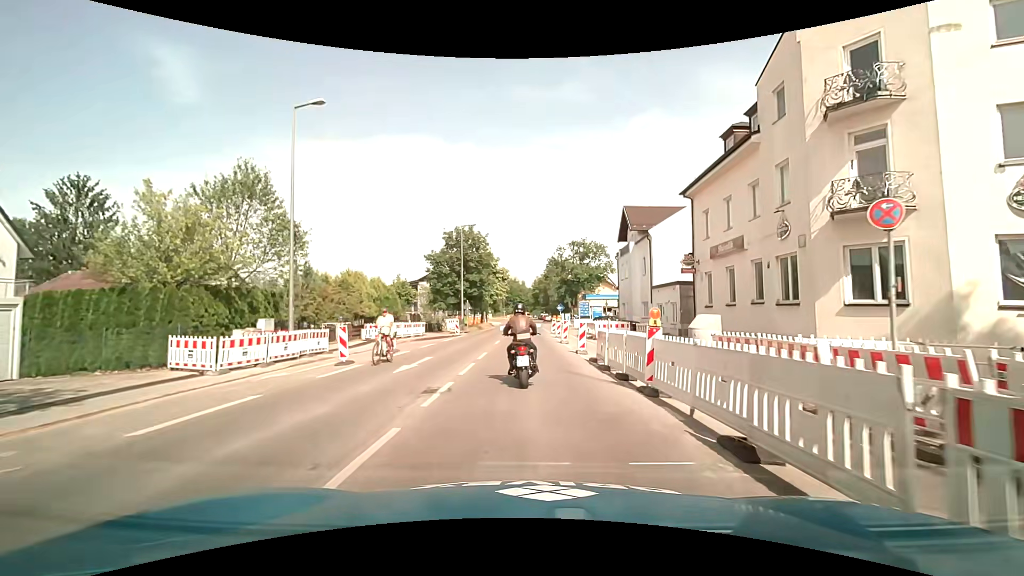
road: tertiary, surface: asphalt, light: Day
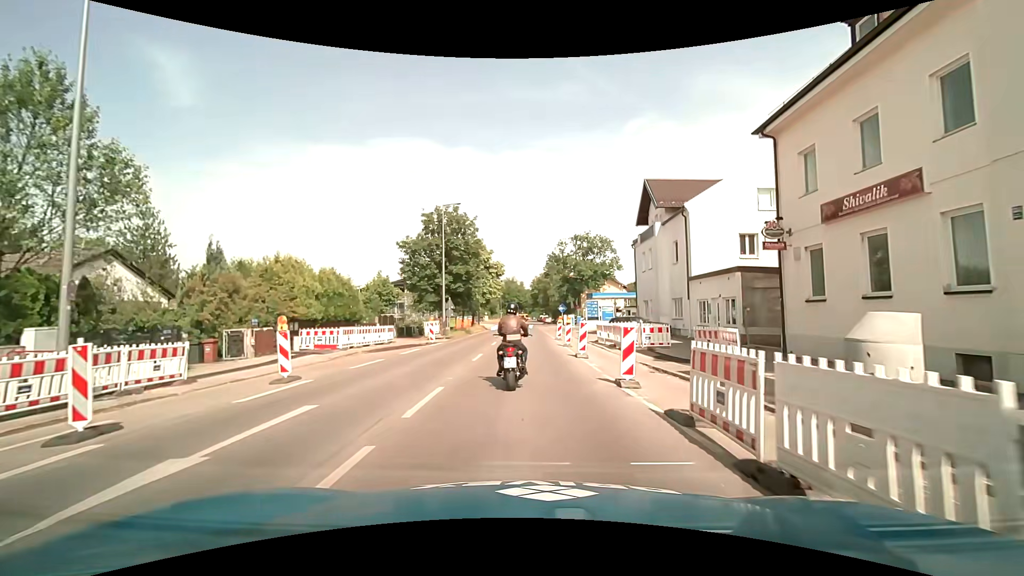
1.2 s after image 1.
(0.0, +9.7) m; 0°
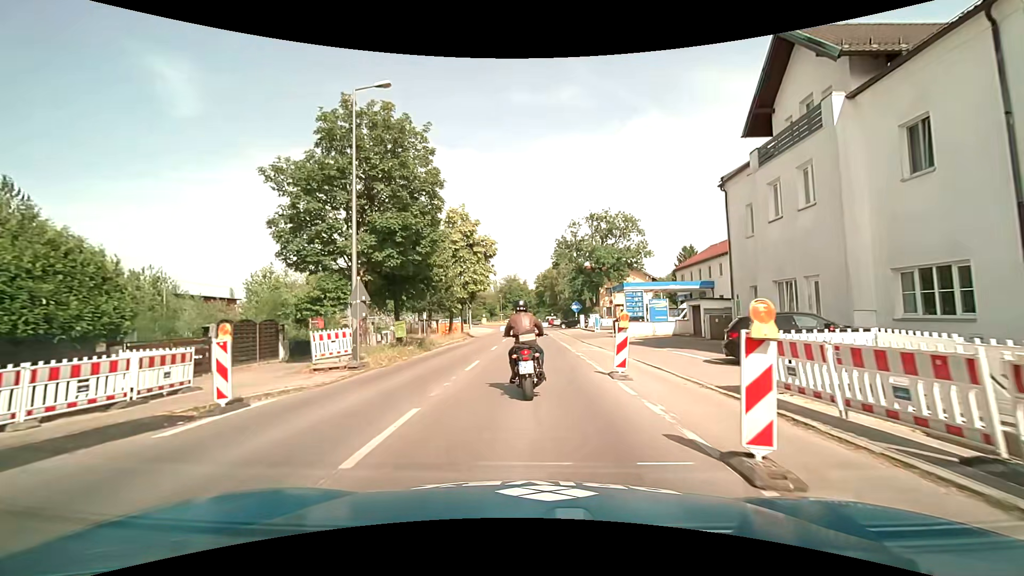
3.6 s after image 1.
(-0.1, +20.5) m; -1°
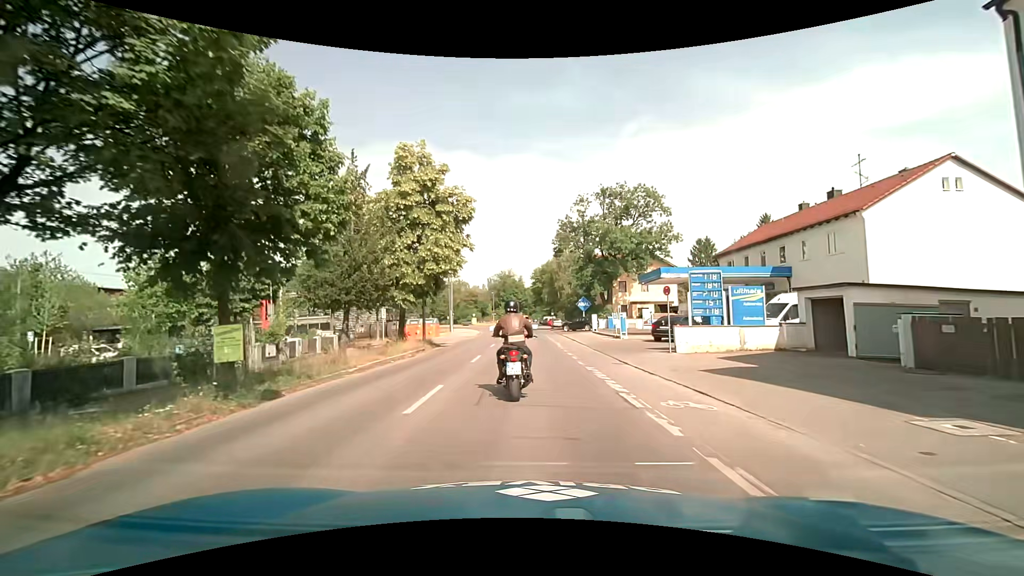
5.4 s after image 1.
(+0.1, +15.1) m; 0°
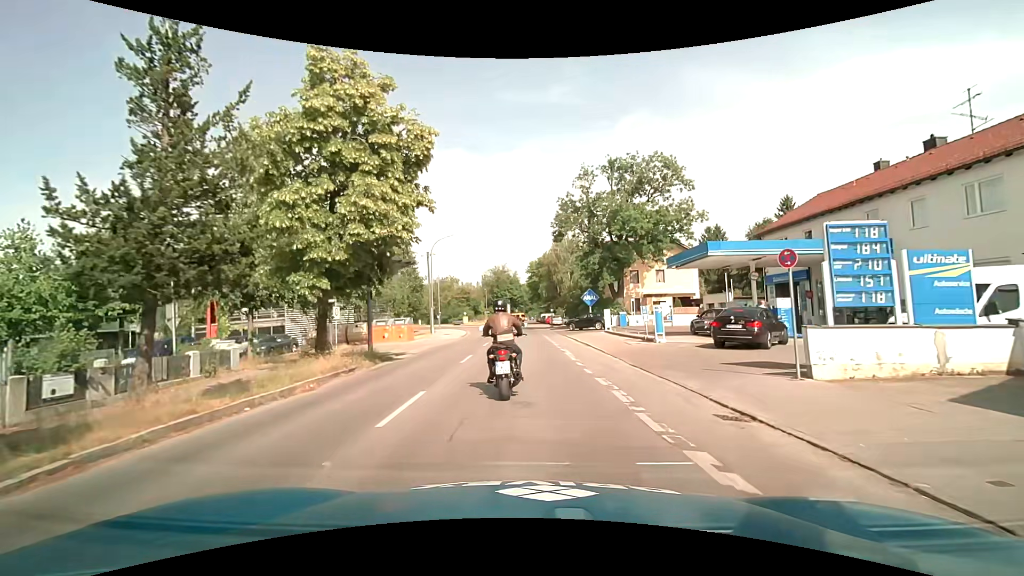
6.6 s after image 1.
(+0.1, +9.8) m; +1°
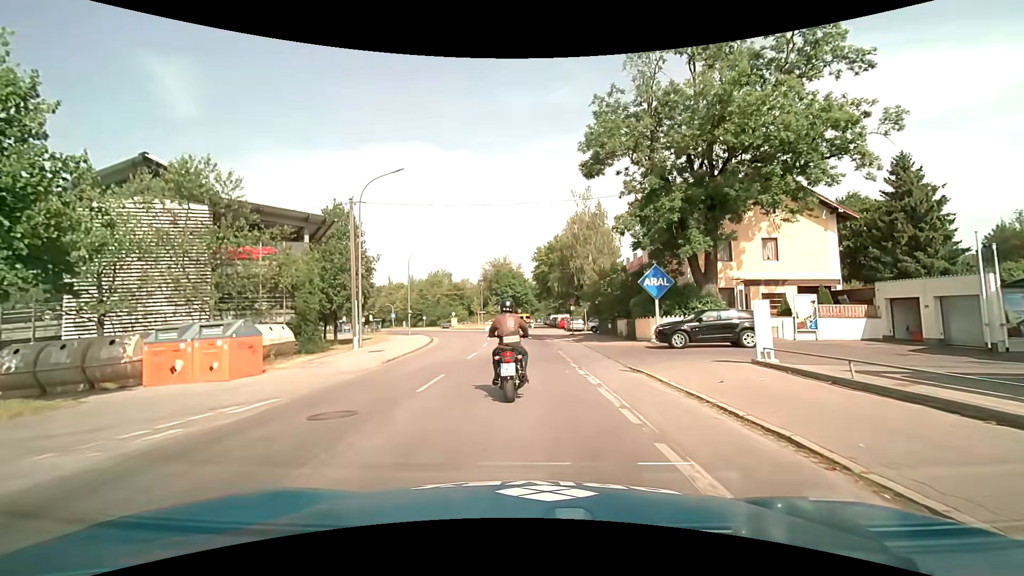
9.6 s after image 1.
(-0.4, +23.8) m; -2°
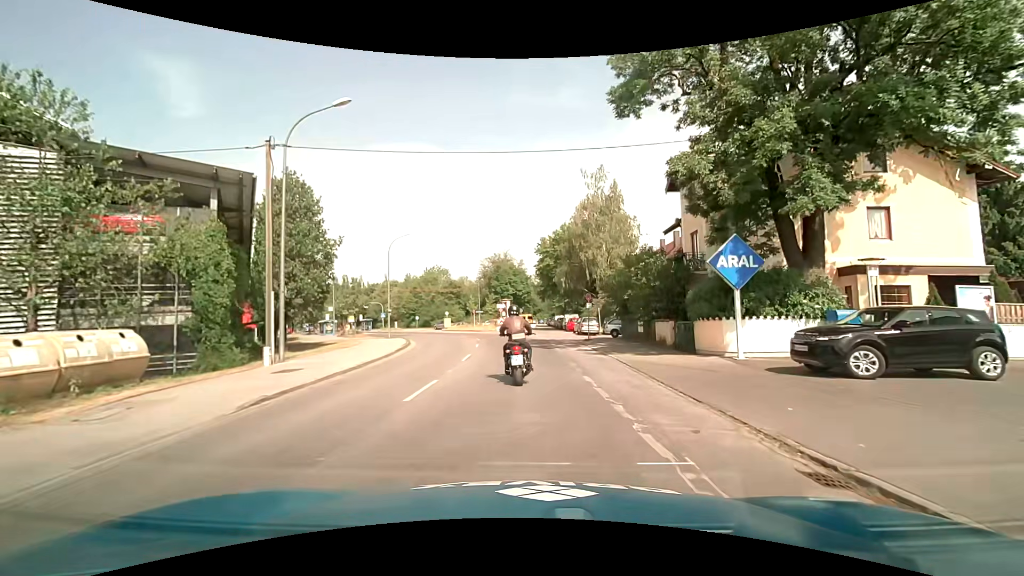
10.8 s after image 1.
(0.0, +9.4) m; -1°
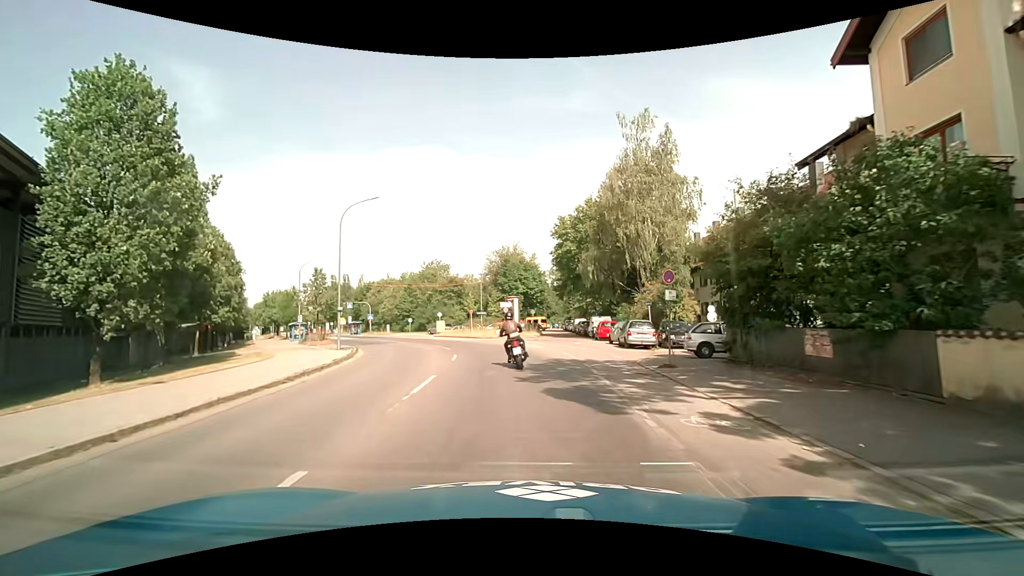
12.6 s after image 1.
(0.0, +15.8) m; -1°
(0, +10) (-1, +20) (-3, +30) (-6, +39) (-10, +49) (-14, +57) (-19, +66) (-24, +75) (-29, +84) (-34, +92) m
